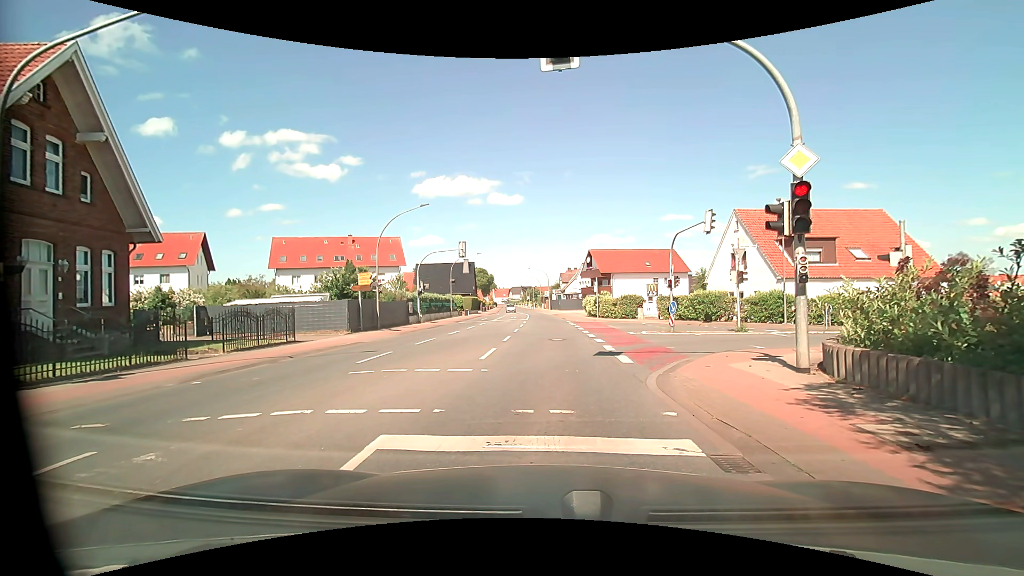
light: Day
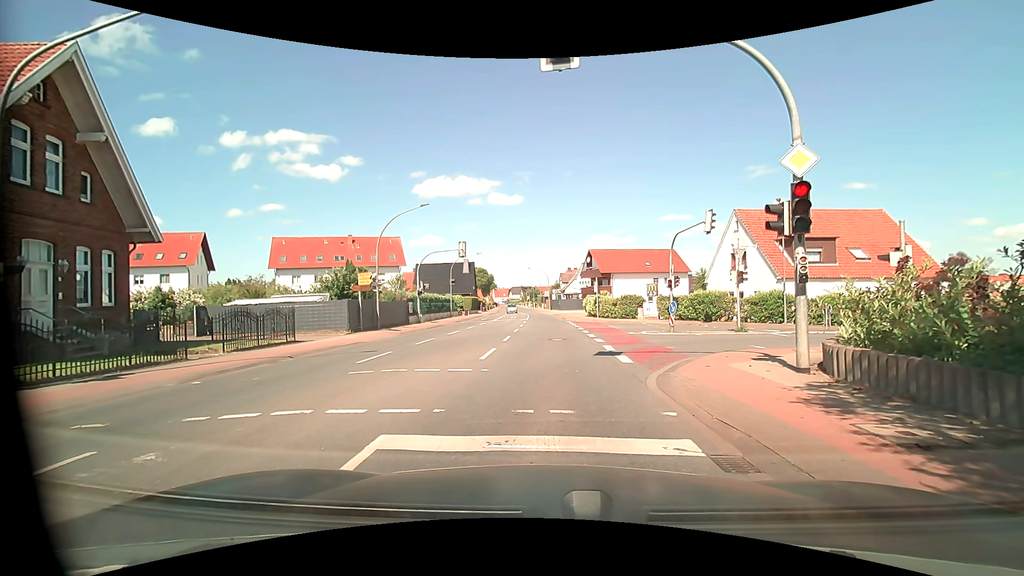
(0.0, 0.0) m; 0°
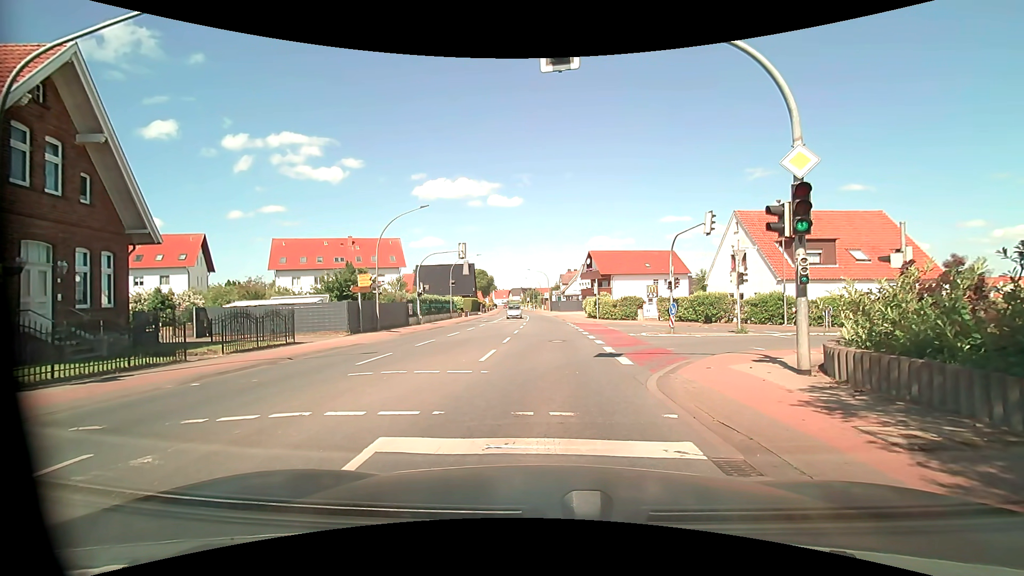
(0.0, 0.0) m; 0°
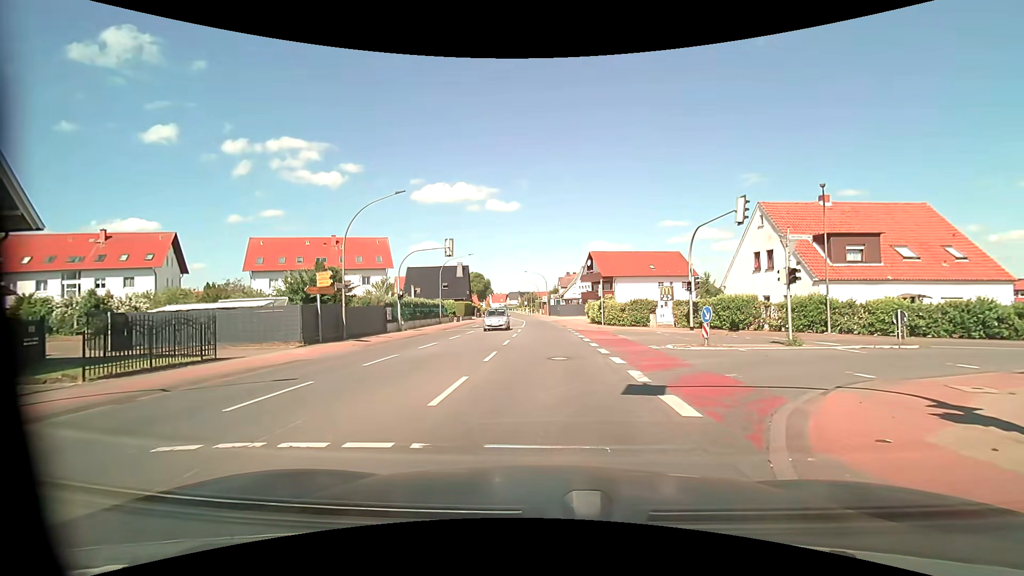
(0.0, +5.5) m; 0°
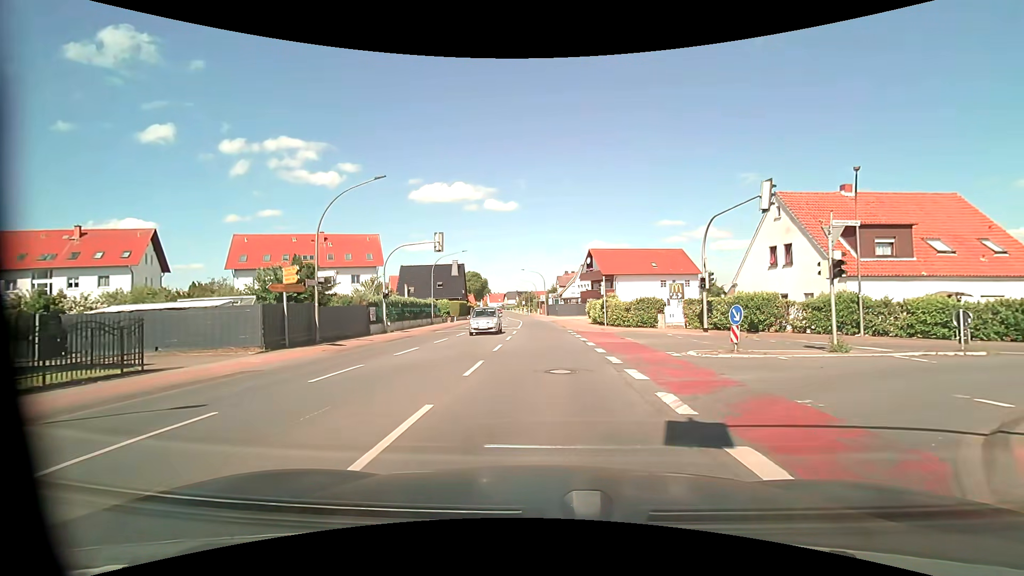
(+0.1, +3.1) m; +1°
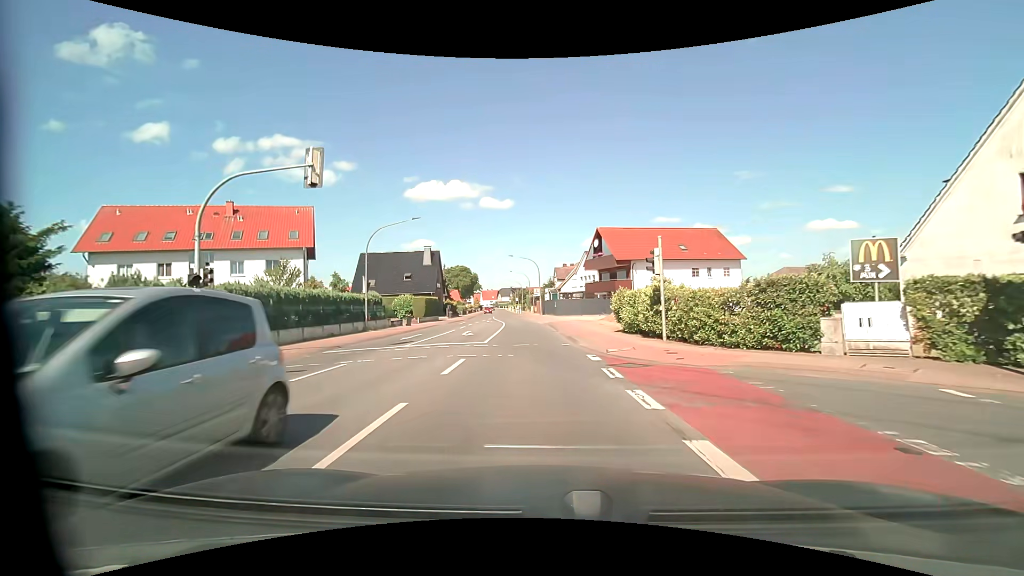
(+0.2, +18.8) m; 0°
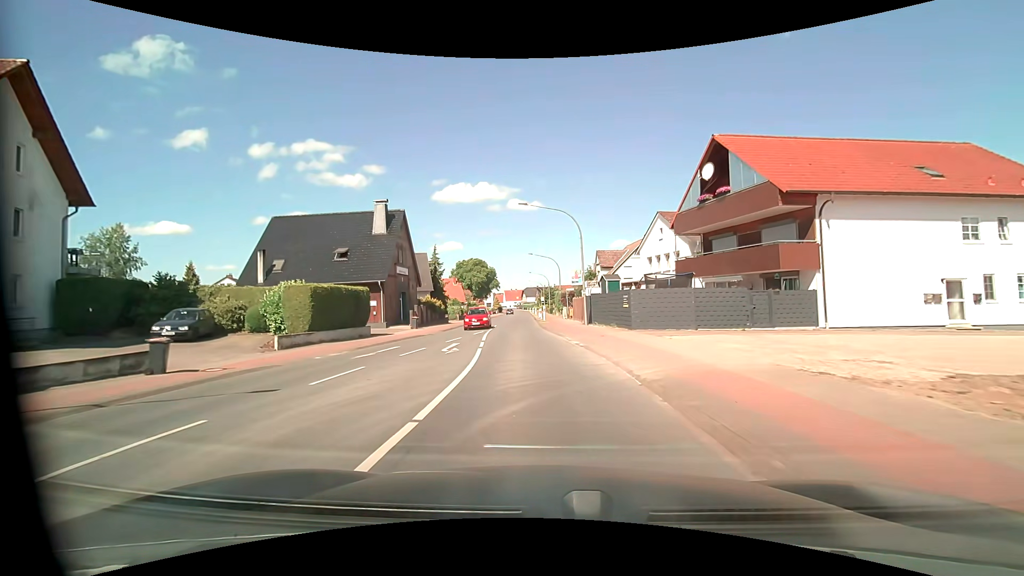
(-1.1, +32.6) m; -3°
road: primary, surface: asphalt
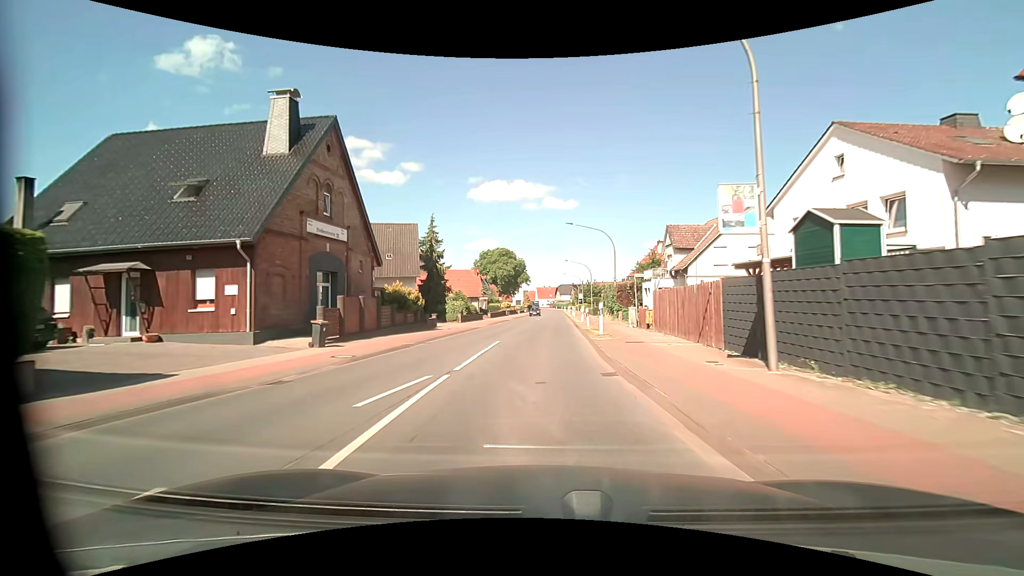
(-0.7, +21.1) m; -4°
(0, +10) (0, +20) (0, +30) (+1, +40) (+1, +50) (+1, +60) (+2, +70) (+2, +80) (+2, +90) (+3, +100) m
